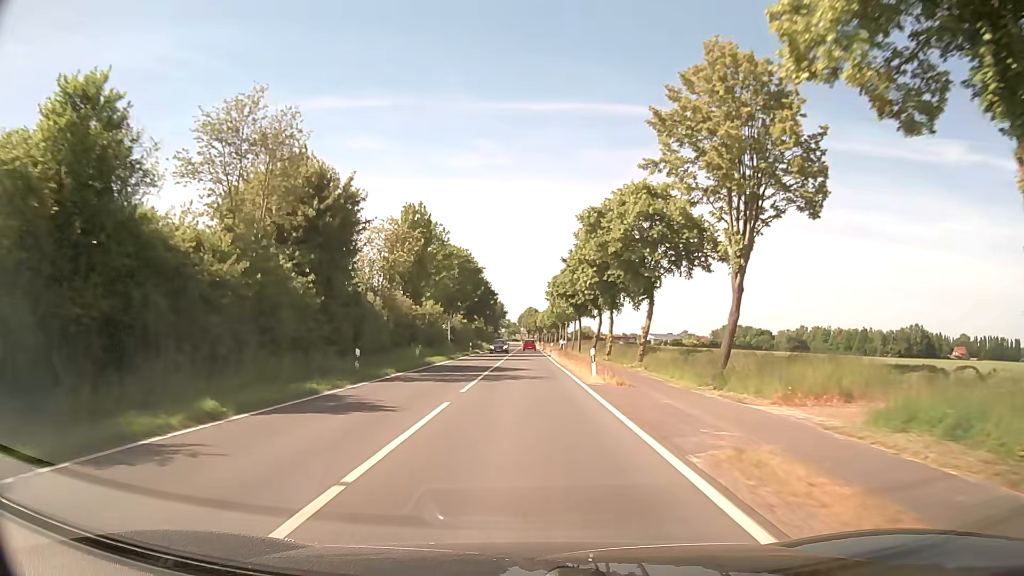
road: secondary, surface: asphalt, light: Day
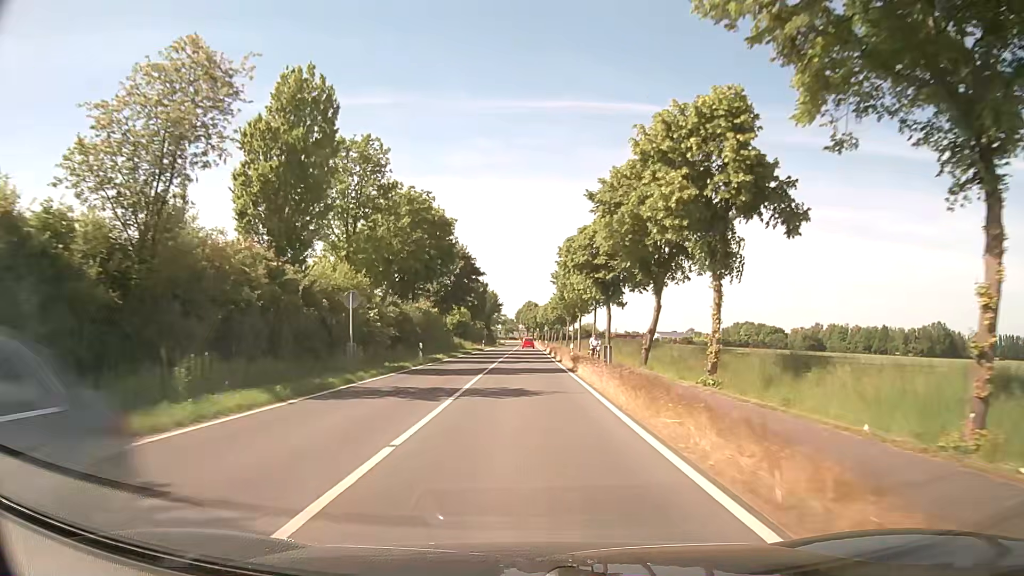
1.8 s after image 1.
(0.0, +30.6) m; 0°
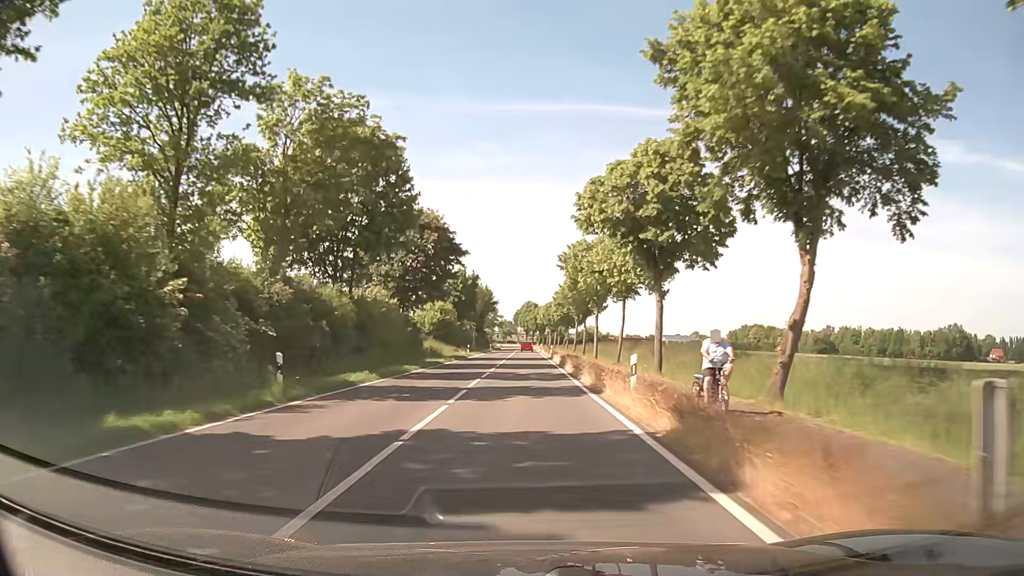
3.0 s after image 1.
(0.0, +20.8) m; 0°
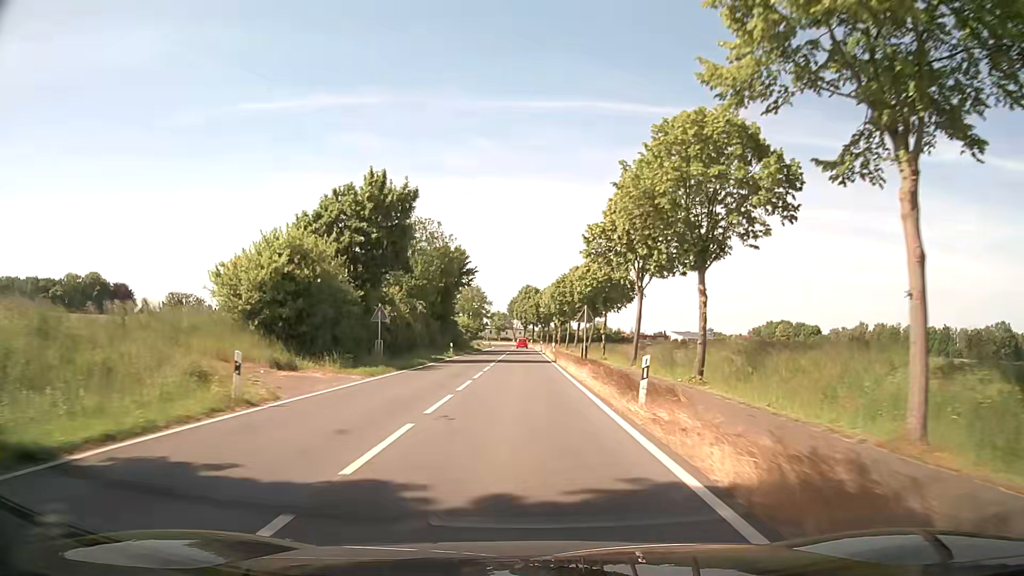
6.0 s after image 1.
(+0.2, +52.7) m; +1°
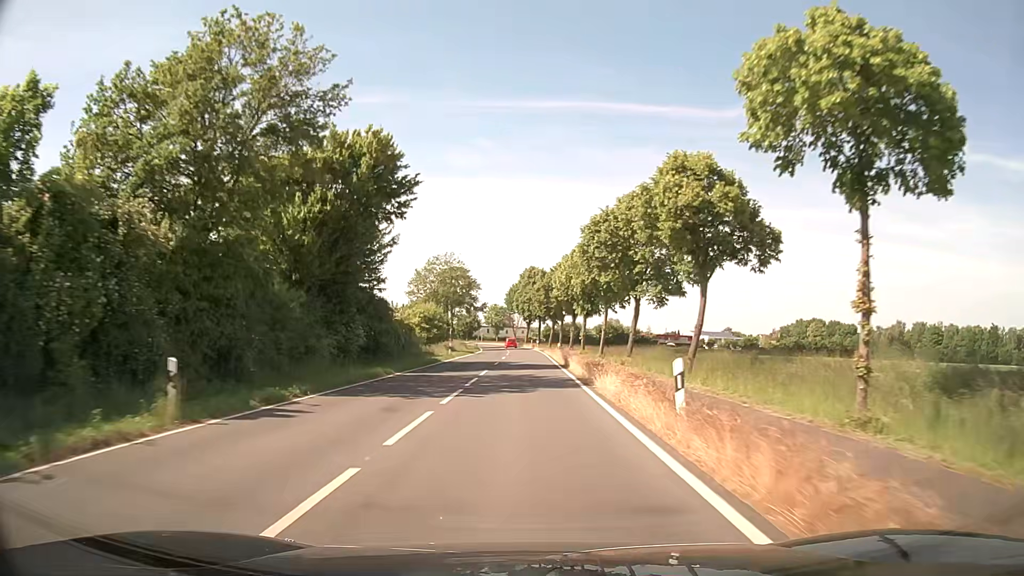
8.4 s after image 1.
(-0.4, +42.7) m; -1°
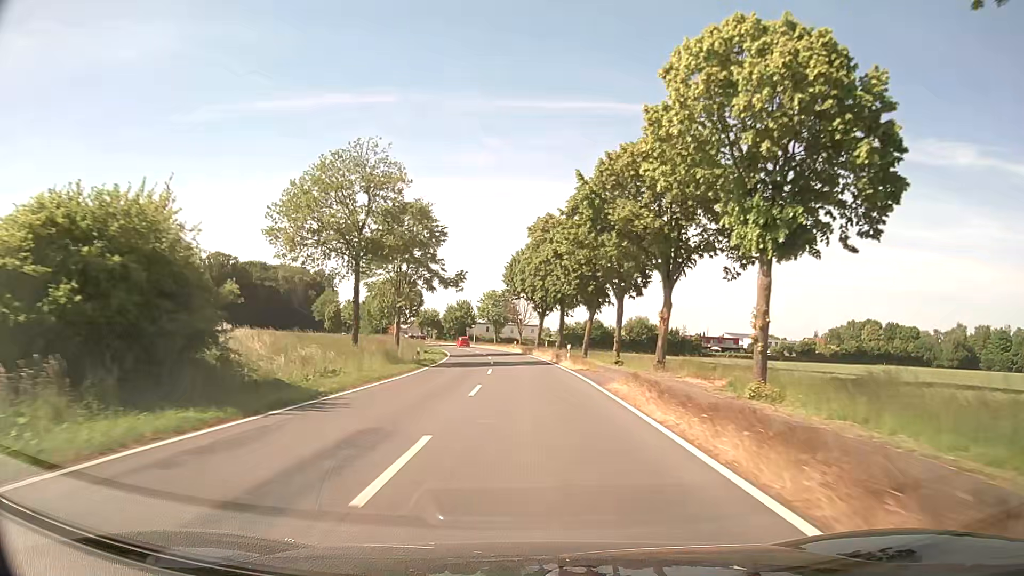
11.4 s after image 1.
(-0.3, +53.7) m; -1°
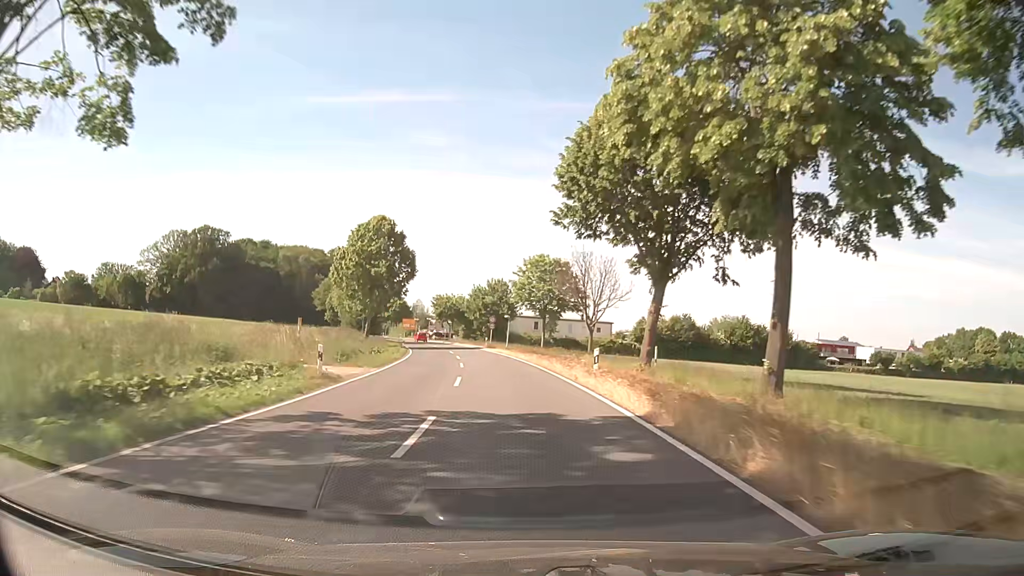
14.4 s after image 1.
(-1.5, +53.7) m; -4°
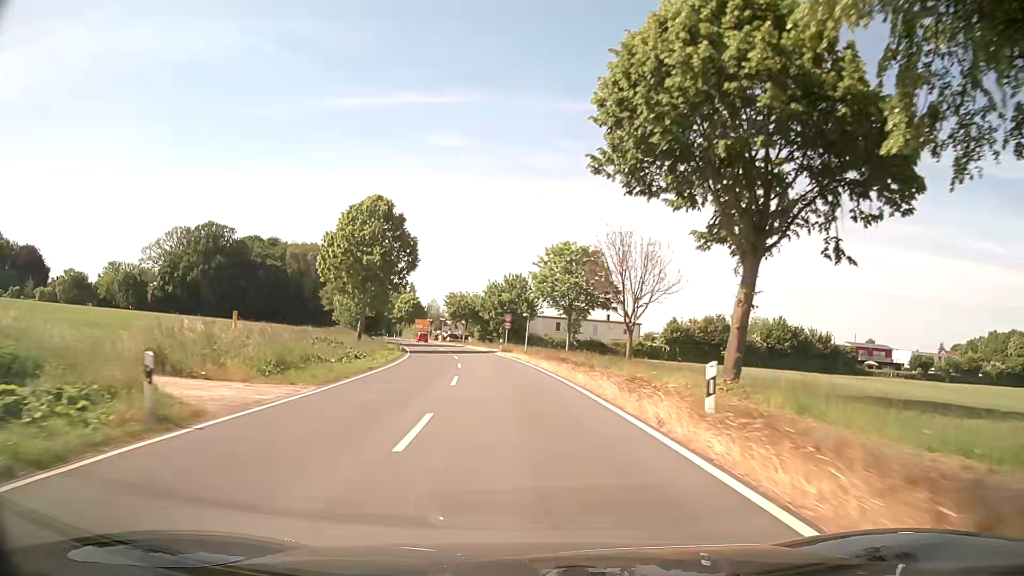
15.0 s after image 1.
(-0.2, +10.8) m; -2°
(0, +10) (-1, +20) (-2, +30) (-3, +40) (-4, +50) (-6, +60) (-8, +69) (-10, +79) (-12, +89) (-15, +99) m
